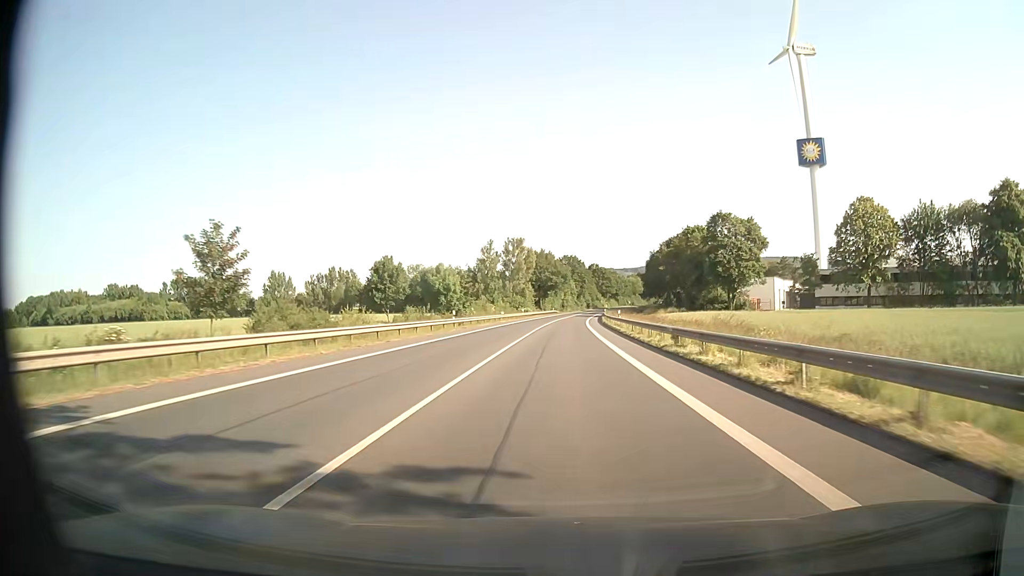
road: primary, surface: asphalt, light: Day
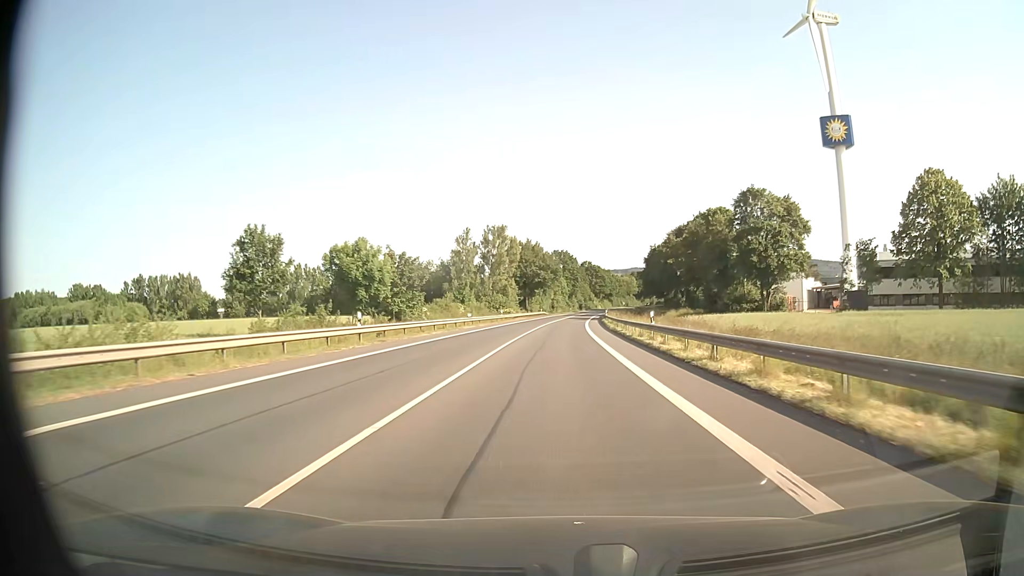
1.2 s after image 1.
(+0.3, +22.3) m; +1°
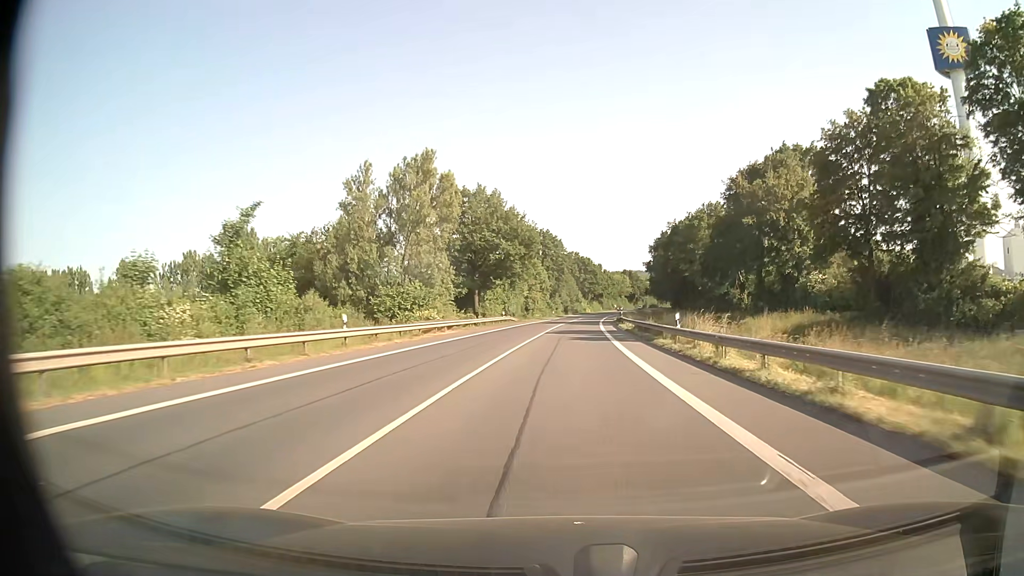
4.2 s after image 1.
(+0.3, +55.5) m; +1°
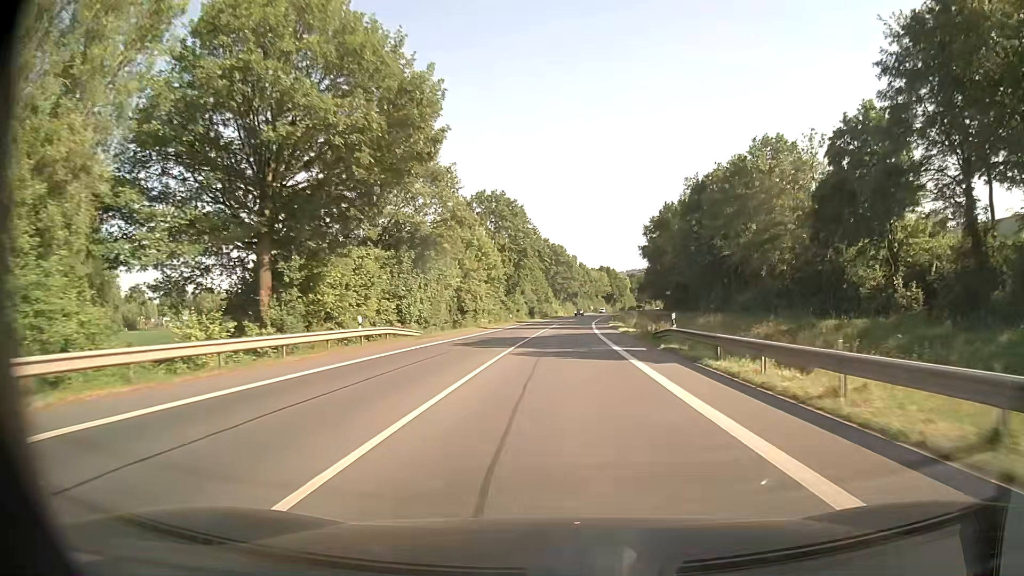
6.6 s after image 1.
(+1.1, +44.9) m; +3°
